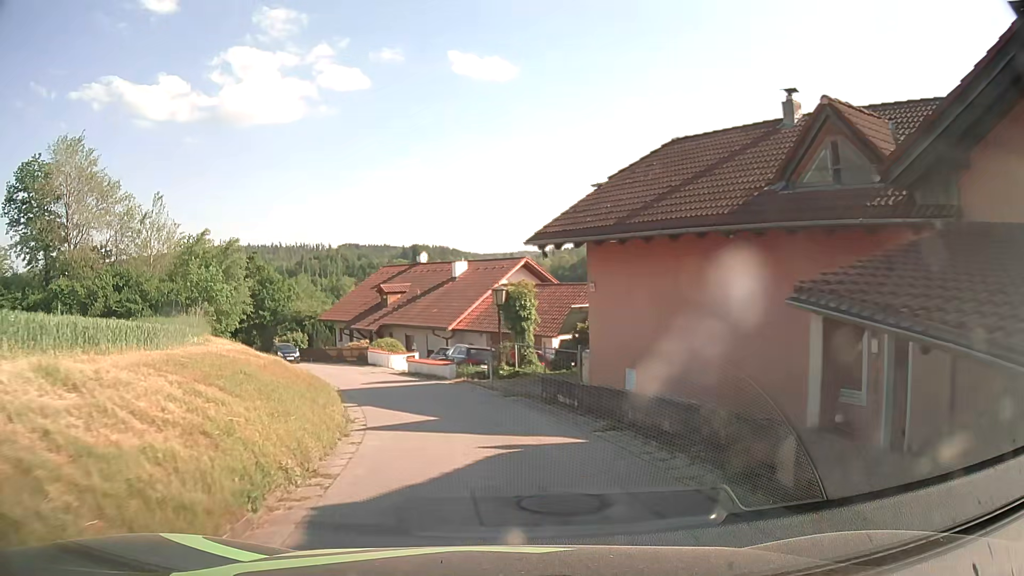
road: unclassified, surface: asphalt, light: Day
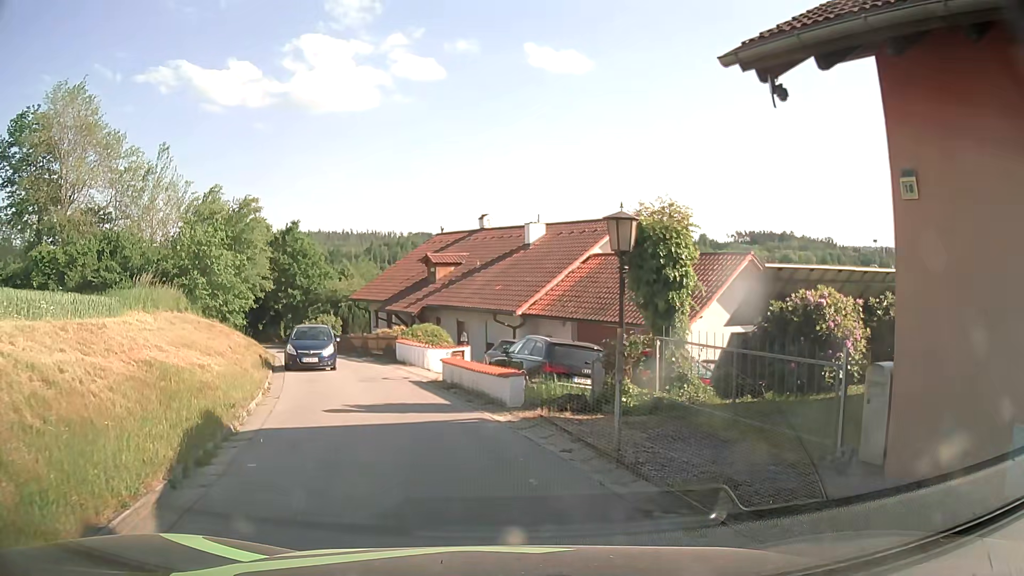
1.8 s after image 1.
(-0.7, +11.2) m; -7°
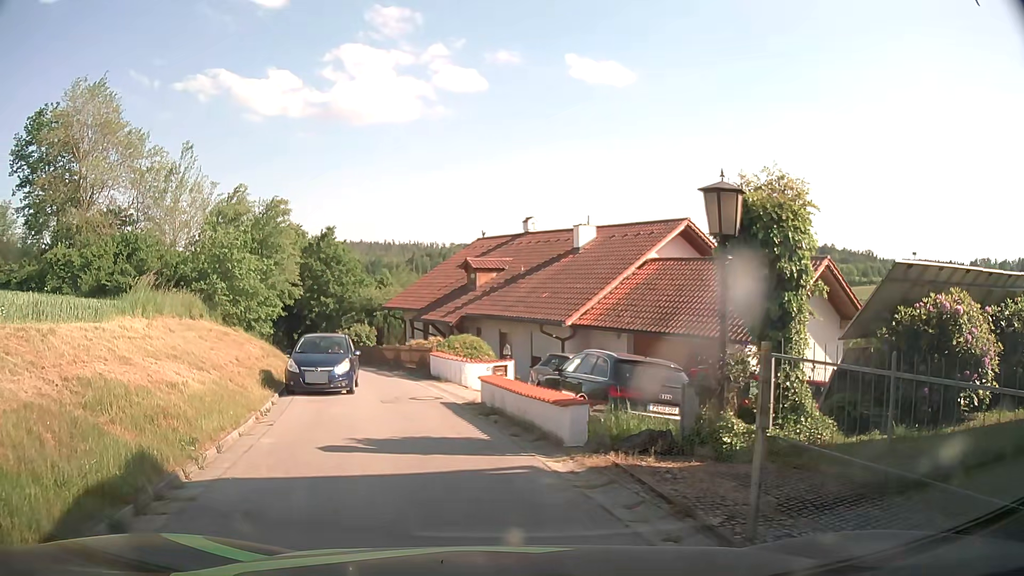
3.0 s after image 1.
(0.0, +2.7) m; -4°
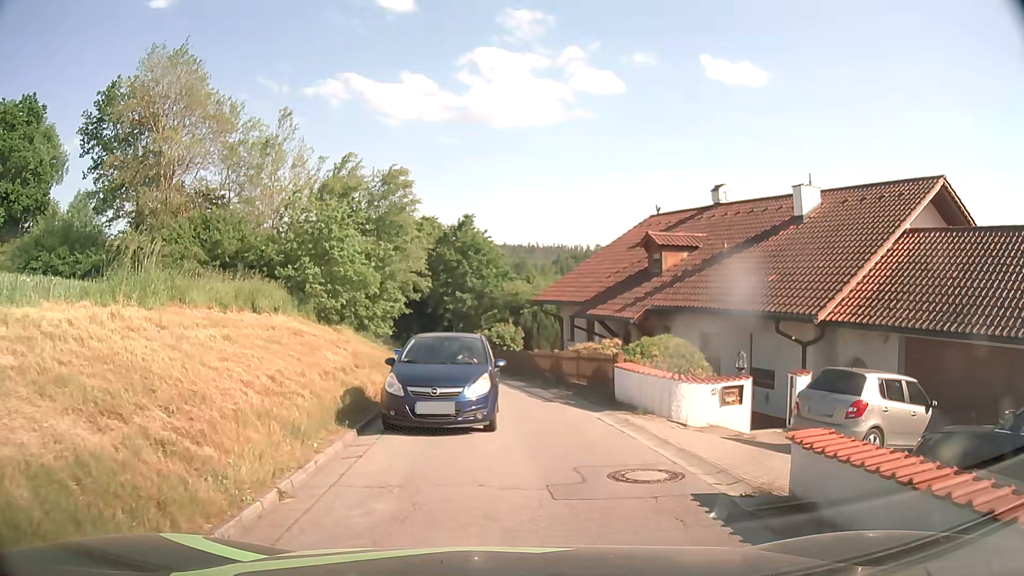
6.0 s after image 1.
(-1.2, +8.6) m; -12°
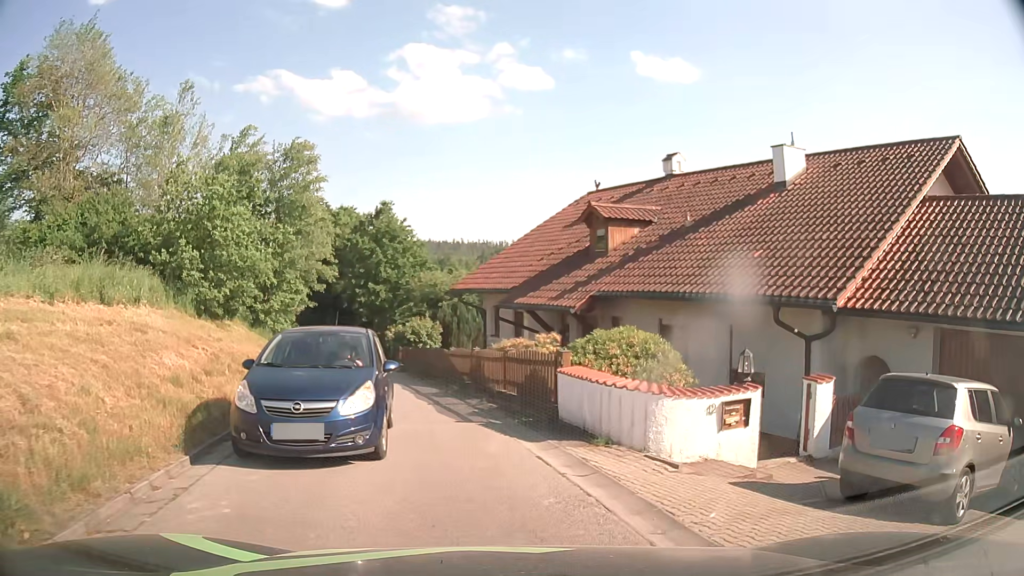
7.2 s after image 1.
(+0.3, +4.3) m; +7°
